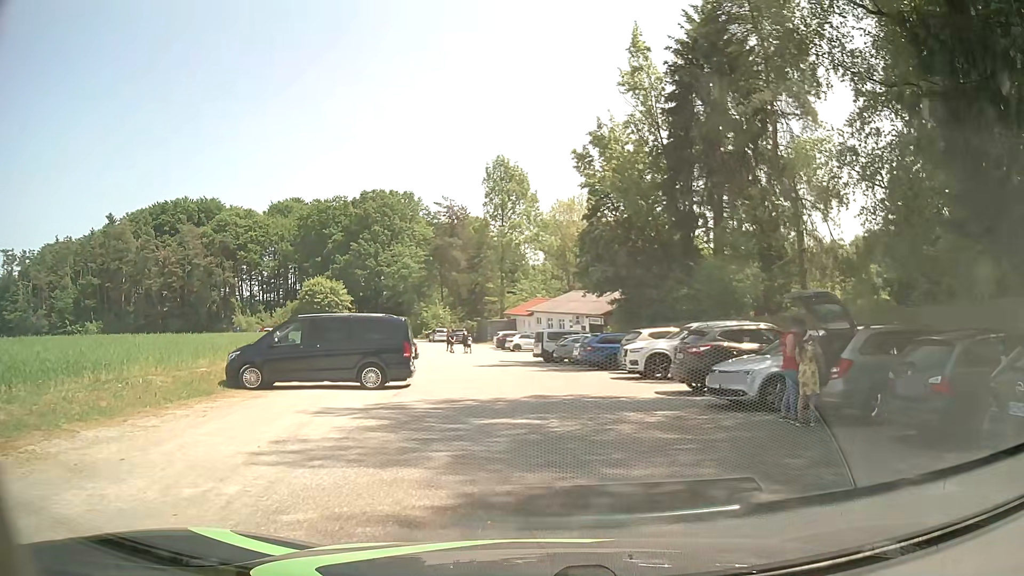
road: service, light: Day
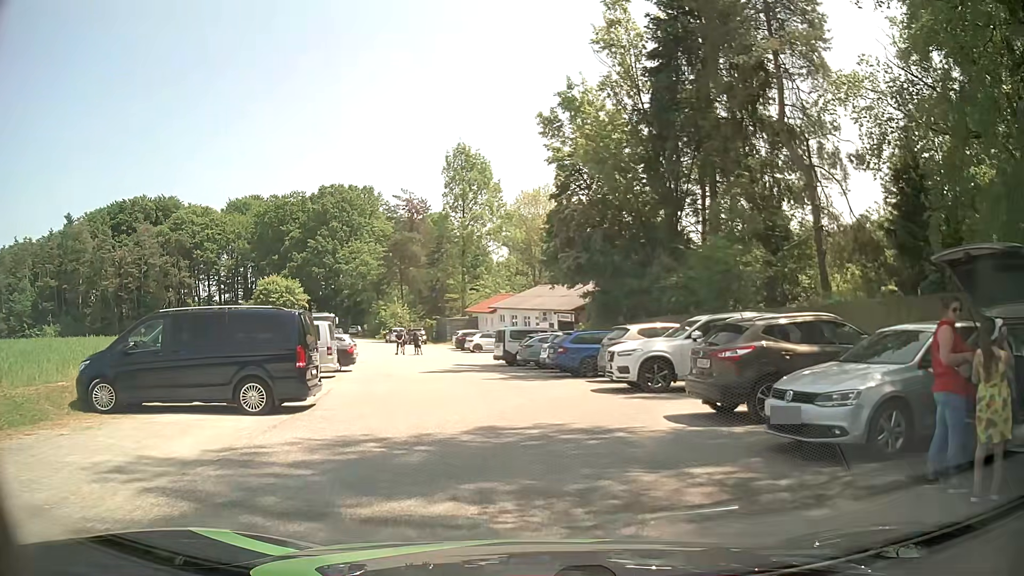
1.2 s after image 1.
(+0.2, +5.3) m; +3°
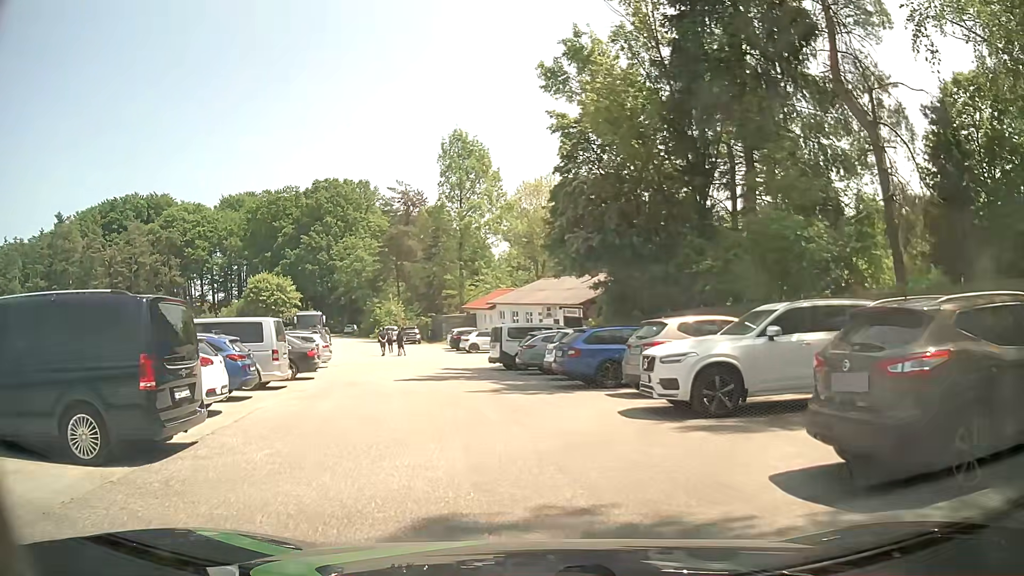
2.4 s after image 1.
(0.0, +4.9) m; +1°
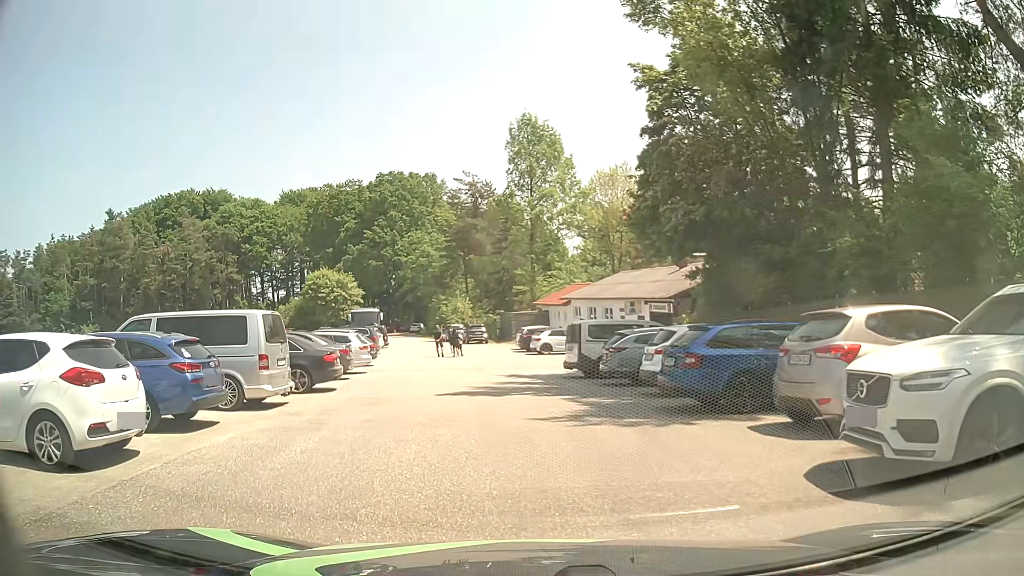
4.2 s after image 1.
(-0.3, +5.0) m; -4°
